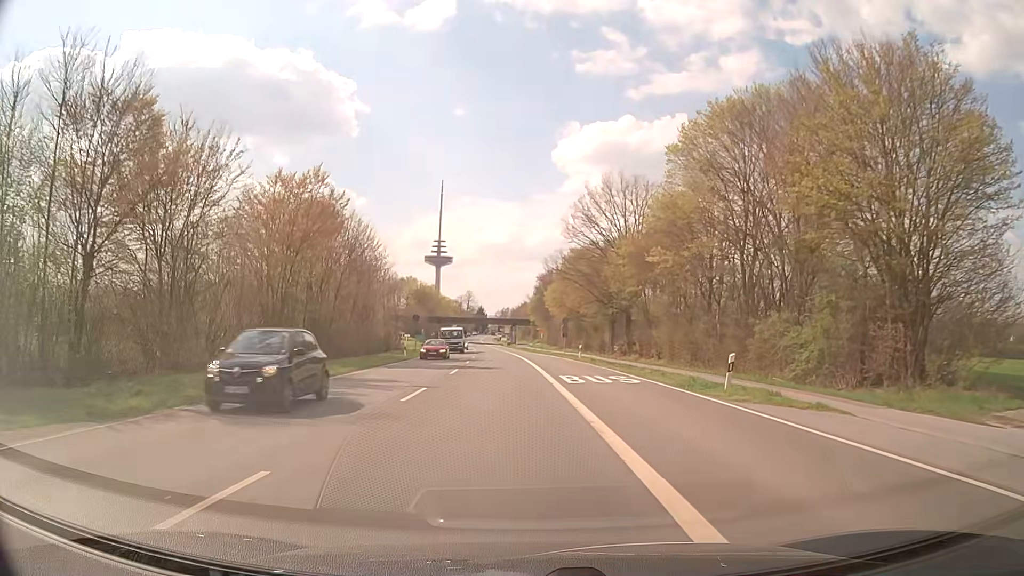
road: secondary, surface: asphalt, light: Day
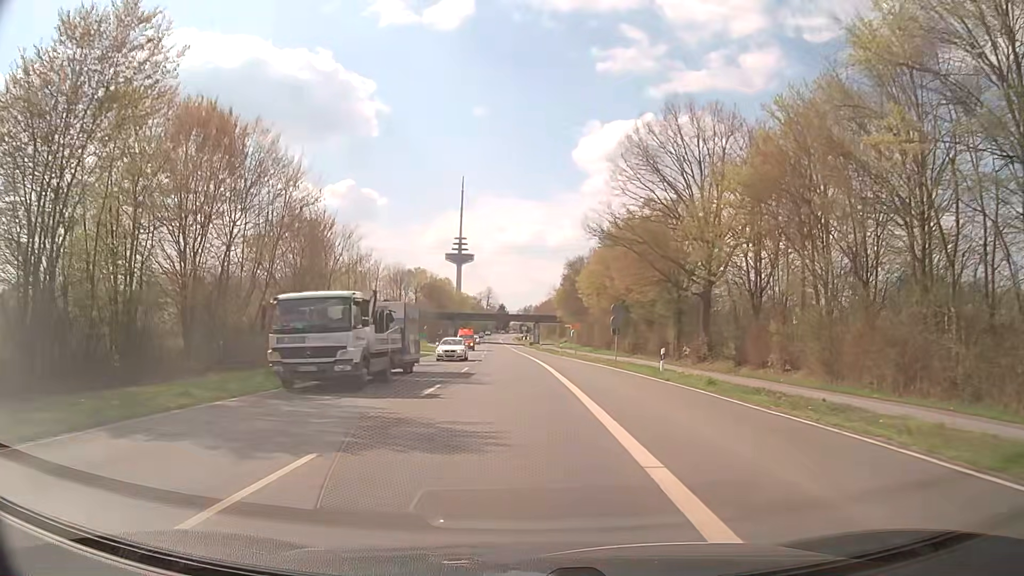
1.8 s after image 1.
(-0.3, +23.3) m; -2°
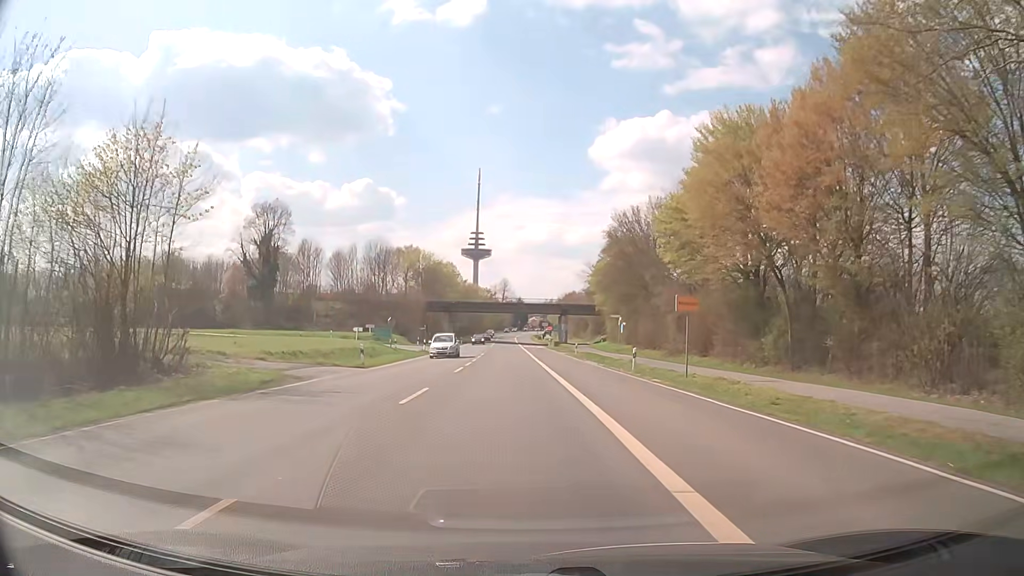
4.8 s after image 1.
(-0.2, +38.7) m; -1°
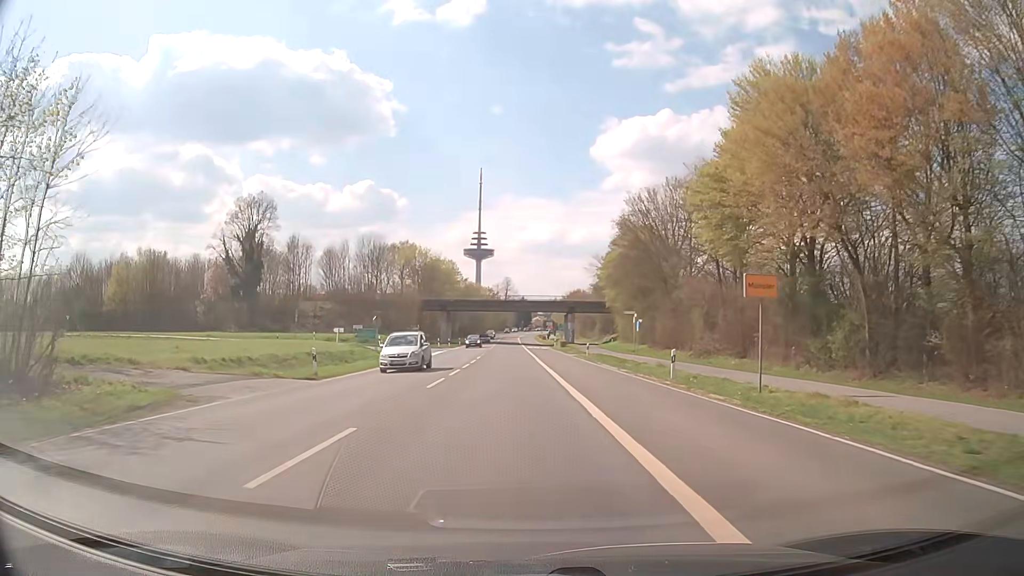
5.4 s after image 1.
(0.0, +7.7) m; 0°
(0, +10) (0, +20) (0, +30) (-1, +40) (-1, +50) (-1, +60) (-2, +70) (-2, +80) (-2, +90) (-2, +100) m
